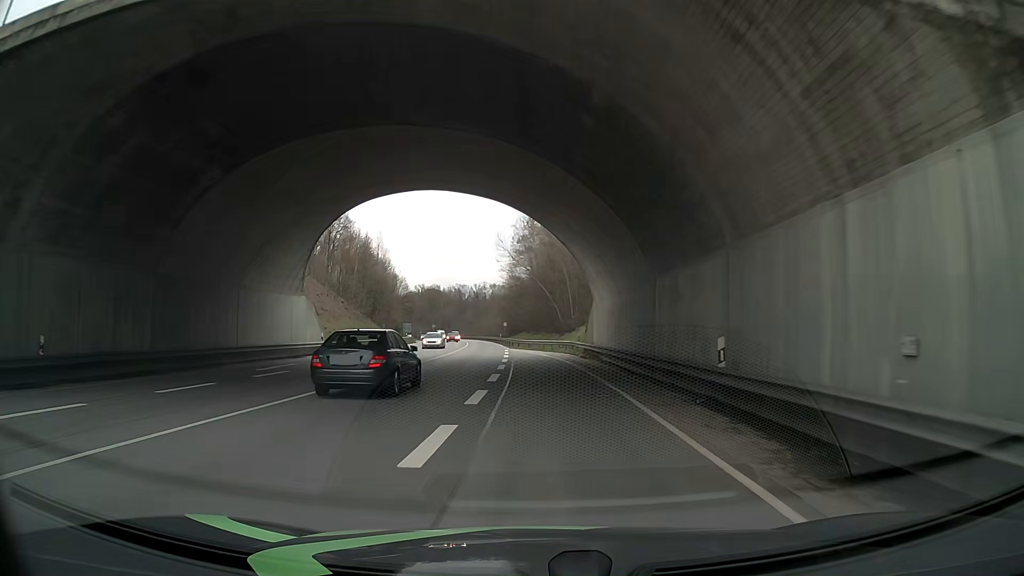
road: primary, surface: asphalt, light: Day
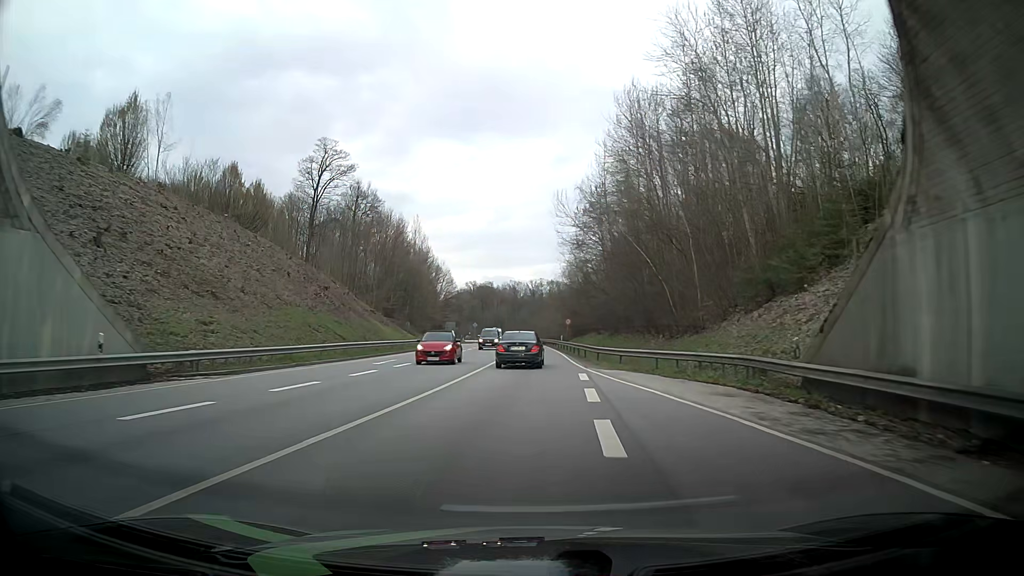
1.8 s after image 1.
(-2.8, +30.1) m; -4°
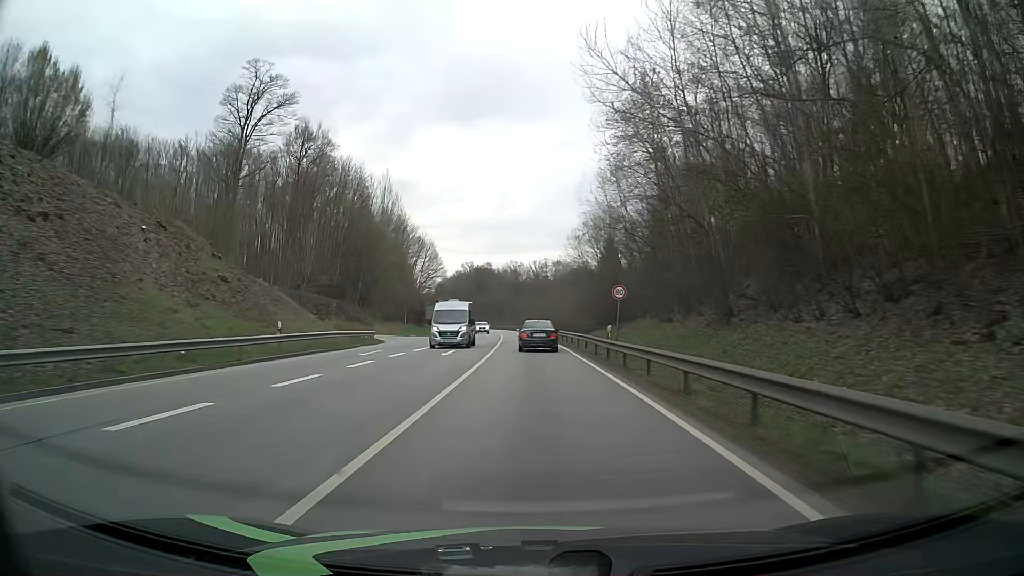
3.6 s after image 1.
(-0.7, +38.2) m; -2°
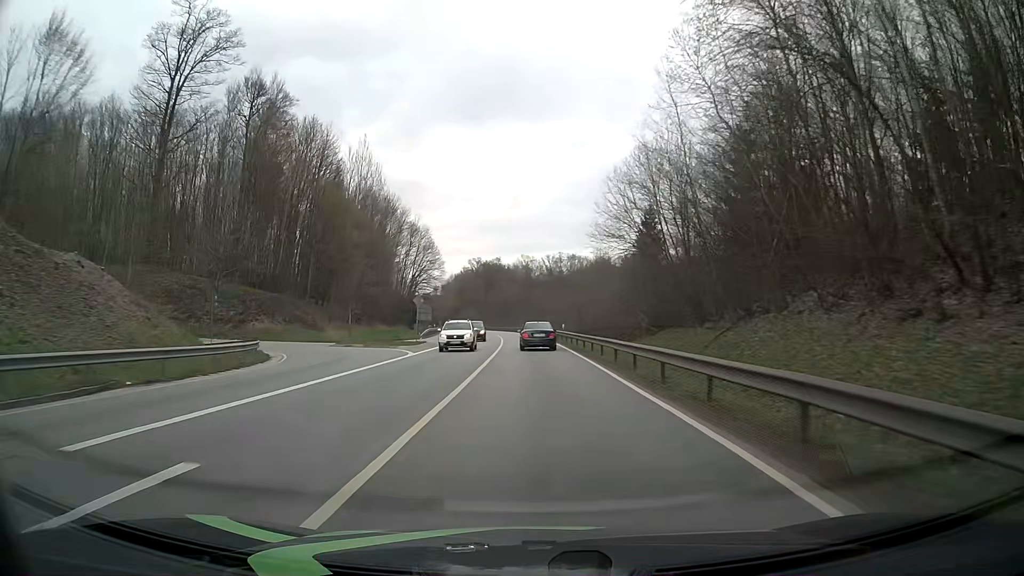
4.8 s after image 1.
(-0.2, +25.5) m; -1°
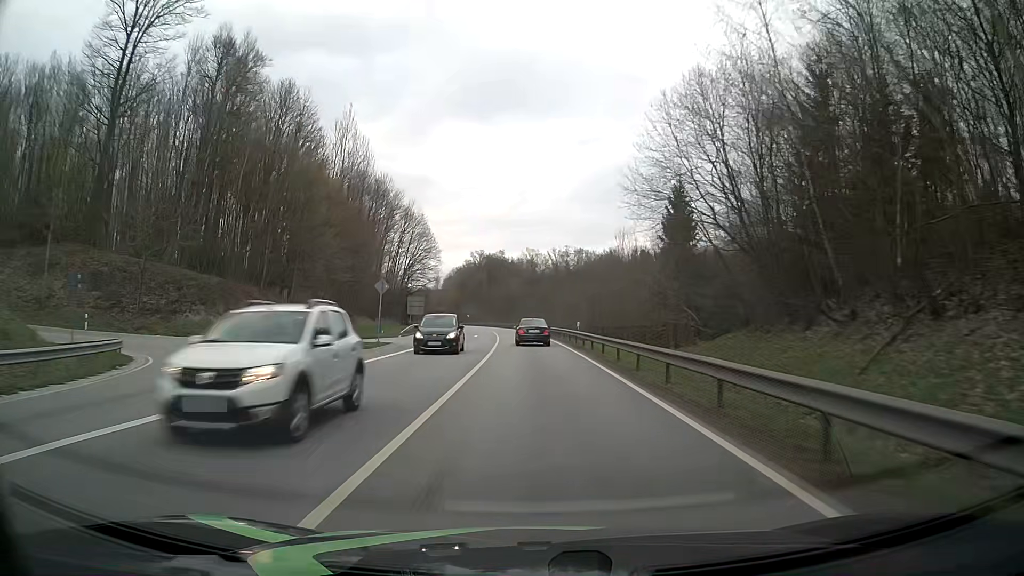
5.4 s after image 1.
(-0.1, +12.6) m; 0°
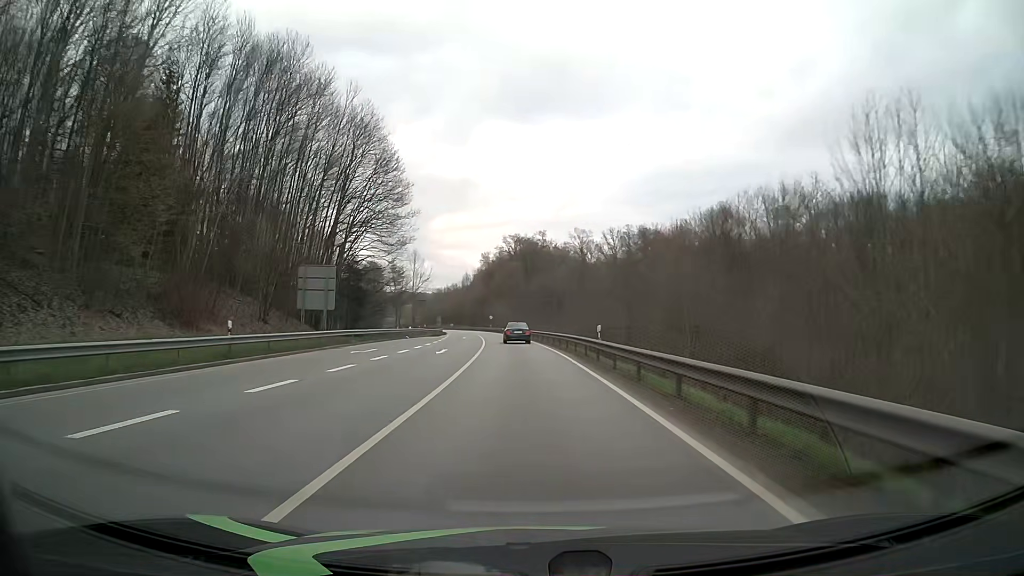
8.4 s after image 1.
(-1.5, +62.7) m; -4°
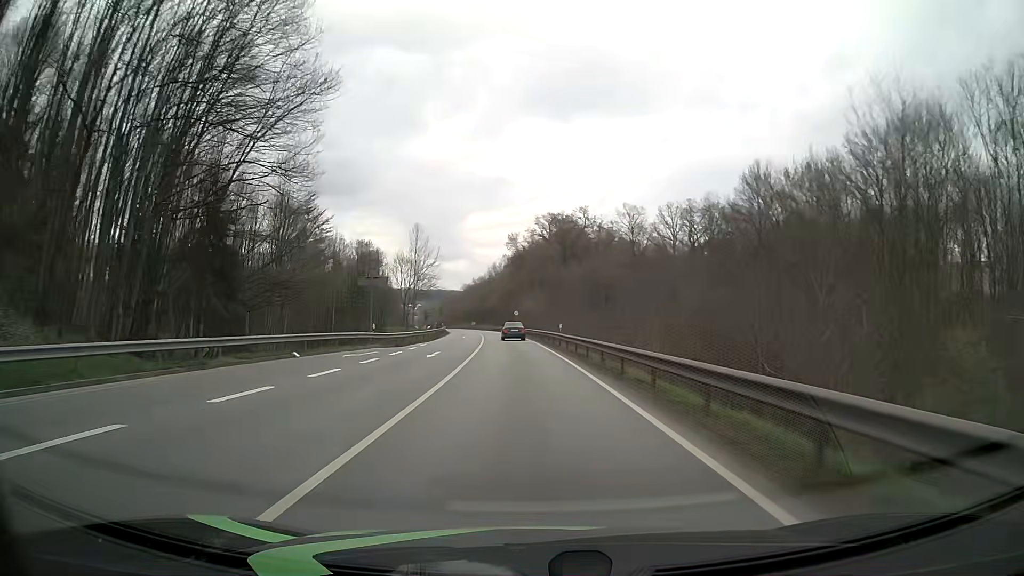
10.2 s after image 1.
(-1.0, +38.1) m; -3°
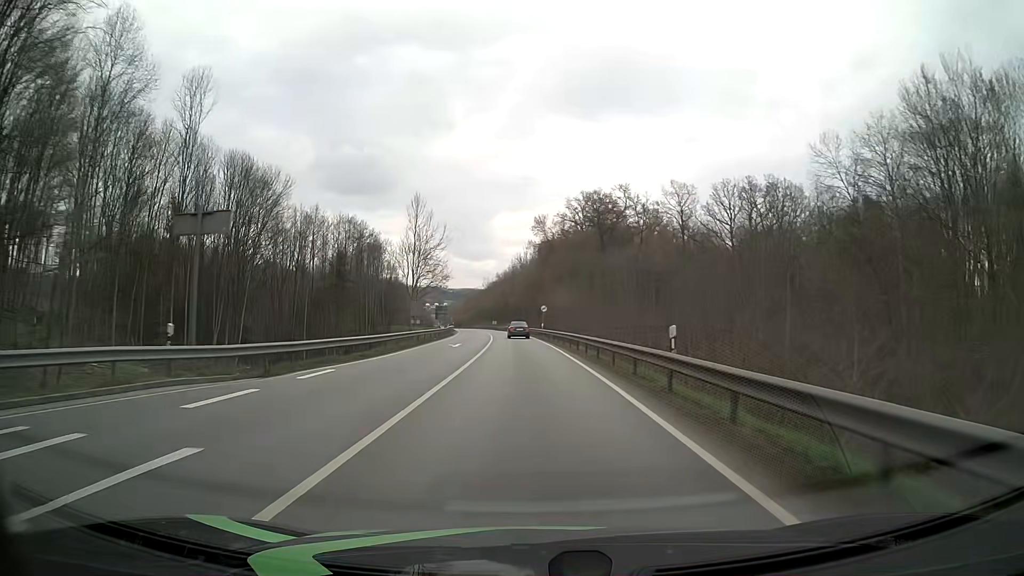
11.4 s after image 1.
(-0.6, +25.3) m; -2°
(0, +10) (0, +20) (-1, +30) (-1, +40) (-2, +50) (-2, +60) (-3, +70) (-4, +80) (-5, +90) (-6, +100) m
